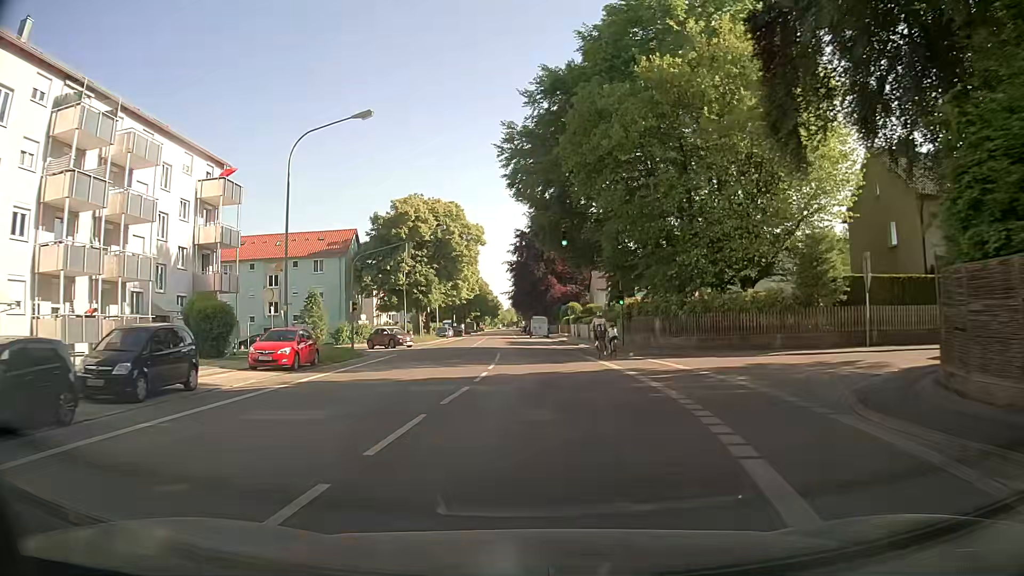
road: secondary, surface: asphalt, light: Day
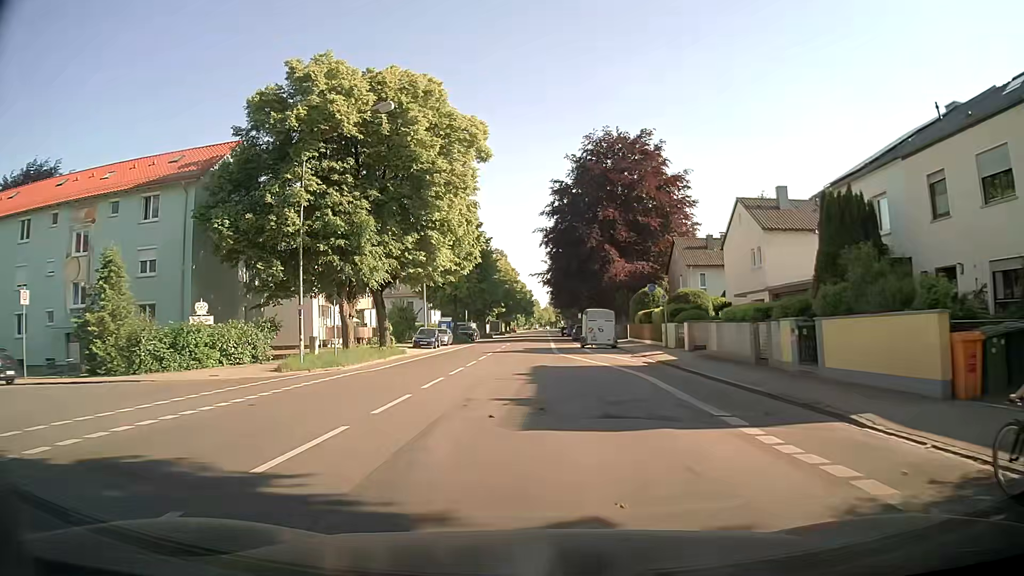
(-1.2, +36.4) m; -4°
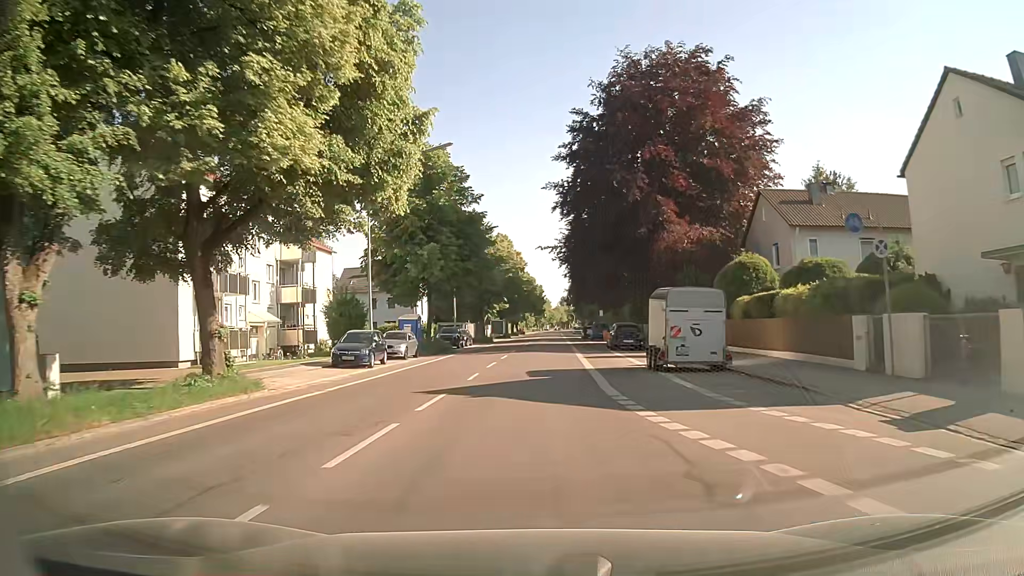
(0.0, +22.1) m; 0°
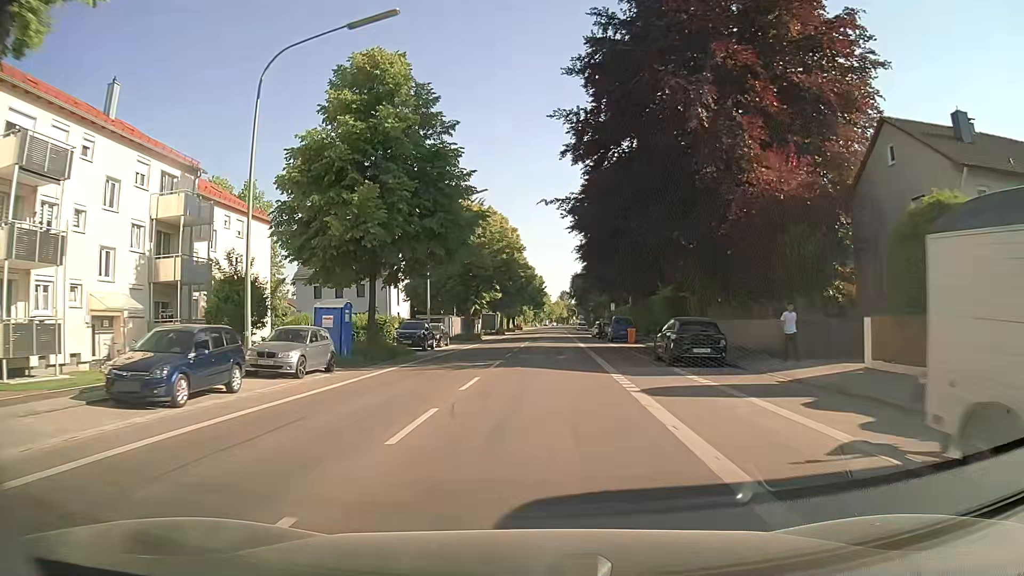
(0.0, +15.6) m; 0°
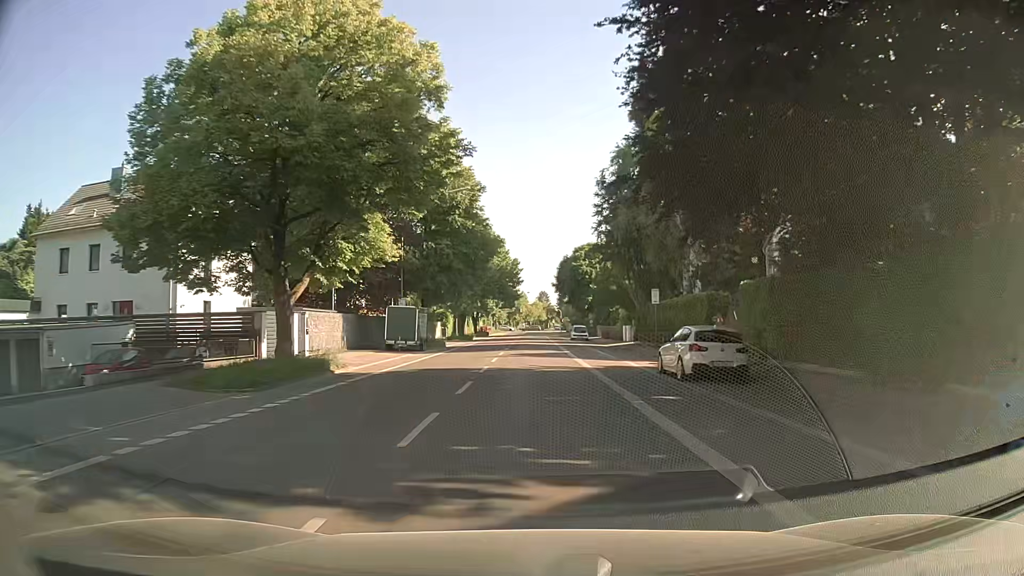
(+0.8, +41.7) m; +1°
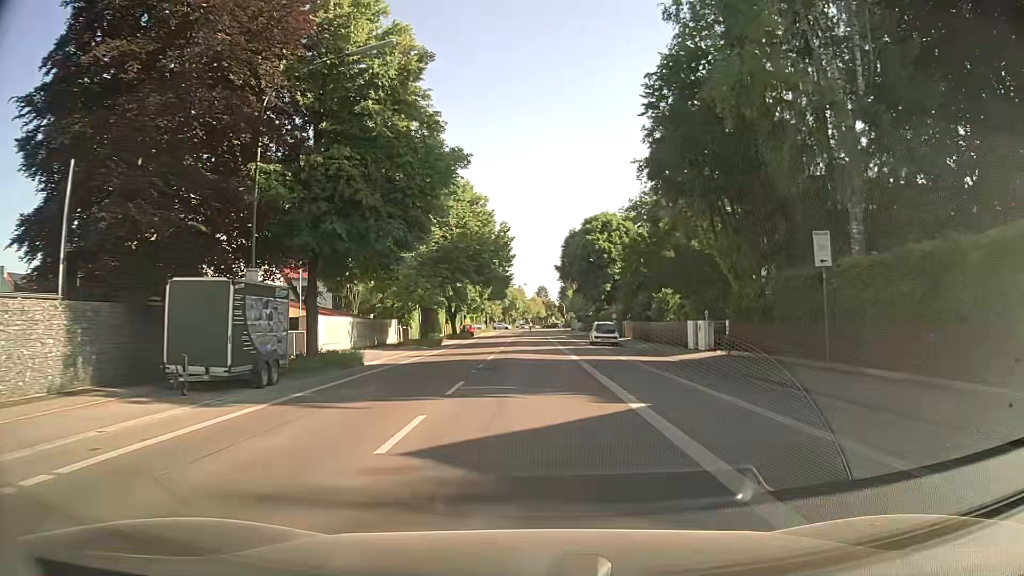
(+0.2, +24.3) m; +1°
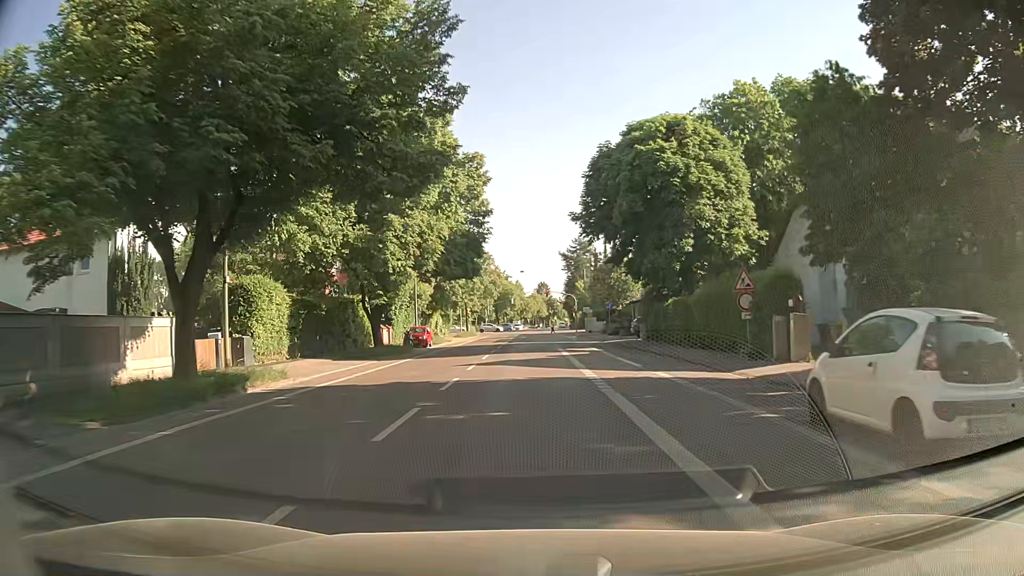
(0.0, +34.9) m; 0°
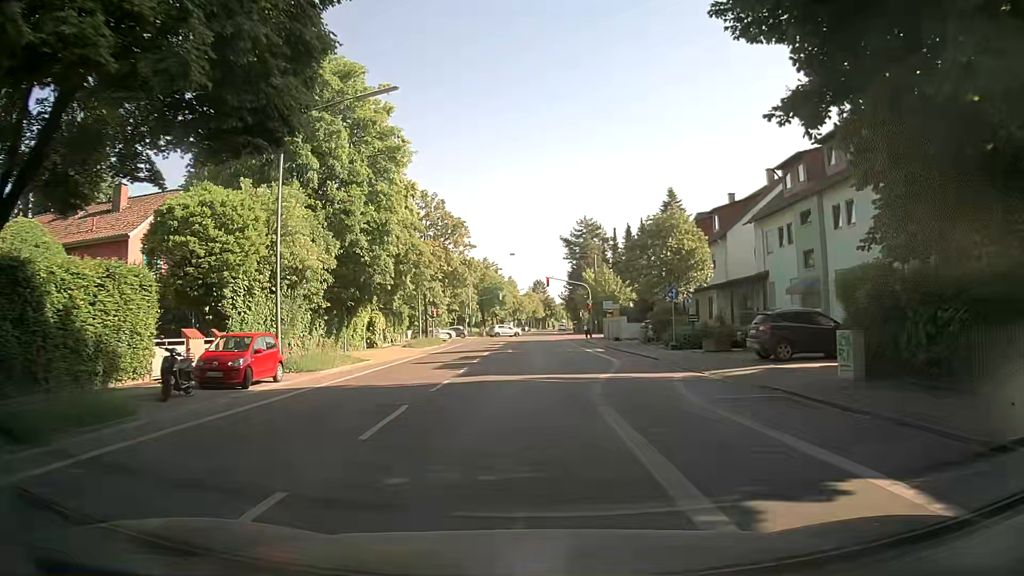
(0.0, +29.1) m; +1°
(0, +10) (0, +20) (0, +30) (0, +40) (0, +50) (0, +60) (0, +70) (0, +80) (0, +90) (0, +100) m
